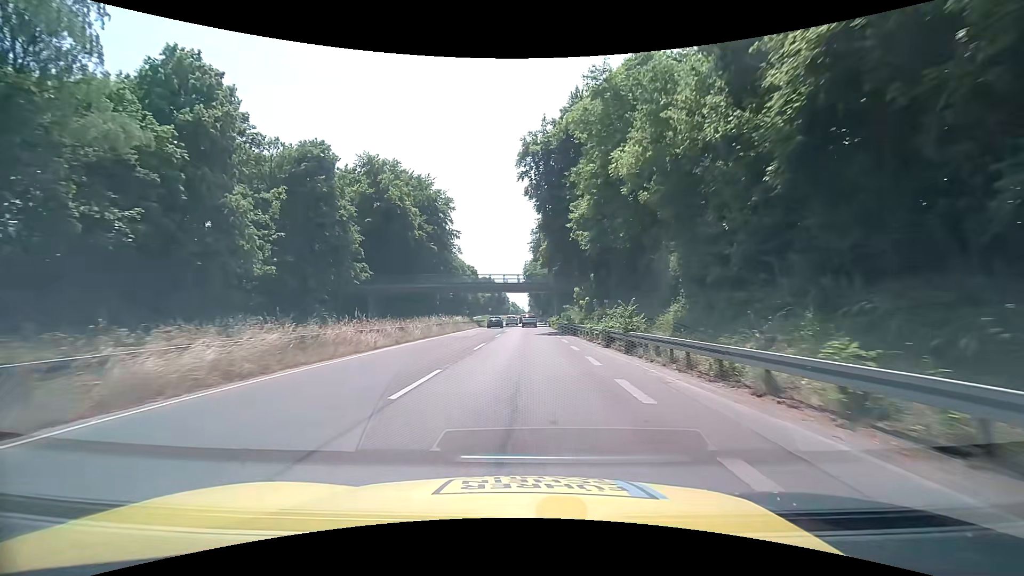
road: trunk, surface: asphalt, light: Day
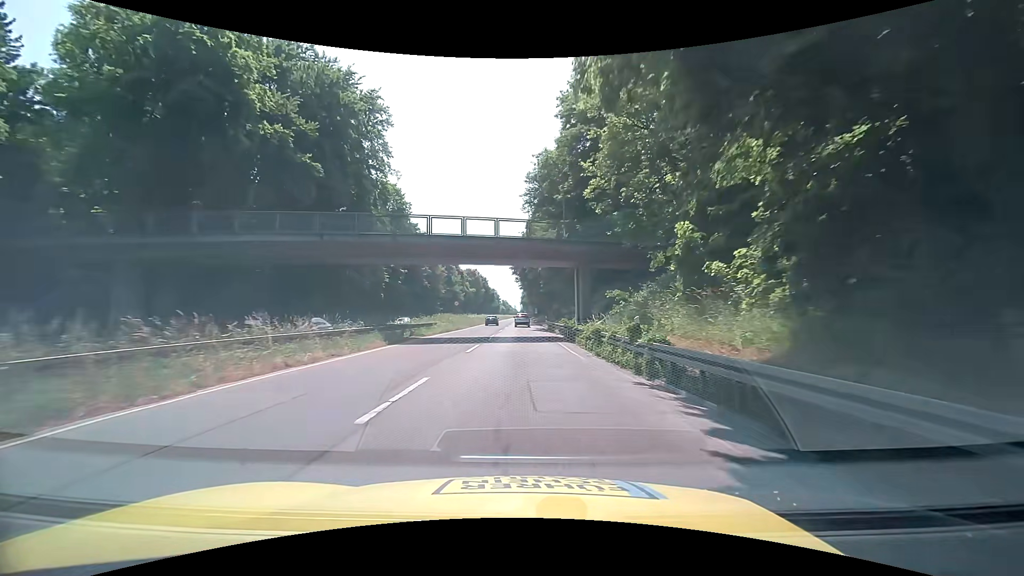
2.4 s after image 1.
(+0.4, +38.0) m; +1°
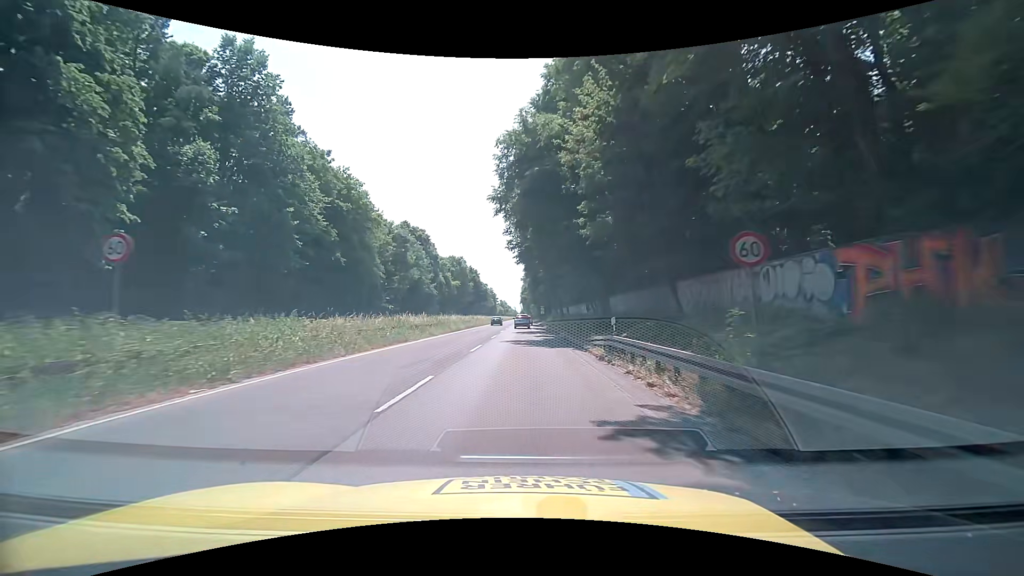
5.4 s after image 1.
(+0.3, +47.7) m; 0°
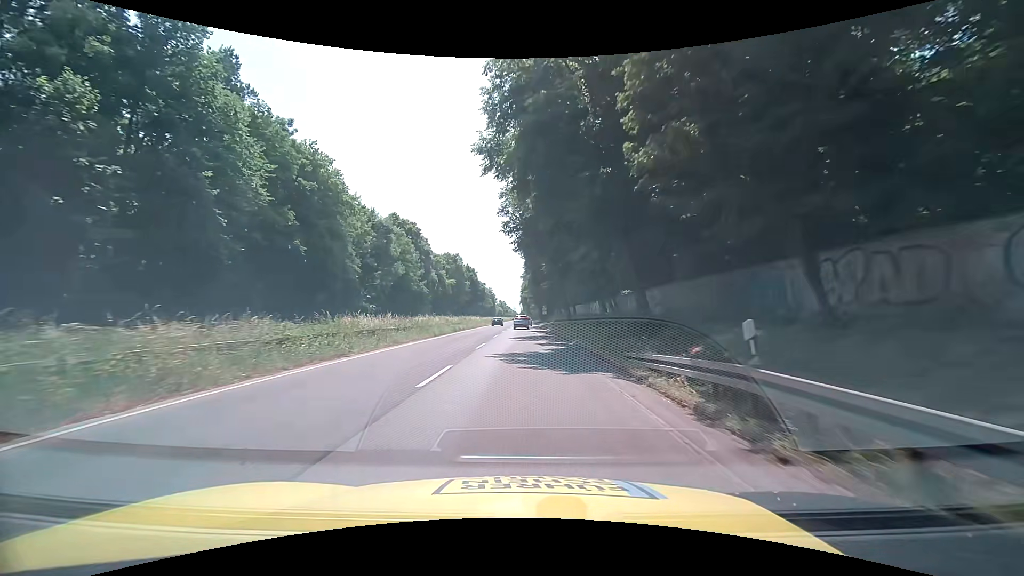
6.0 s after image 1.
(0.0, +9.5) m; 0°
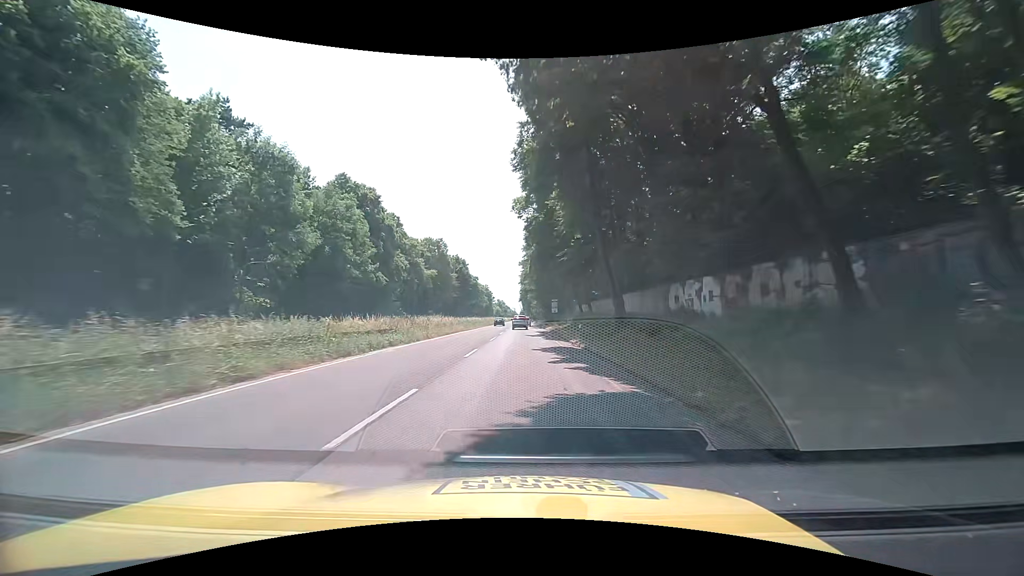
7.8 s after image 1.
(-0.1, +28.6) m; +1°
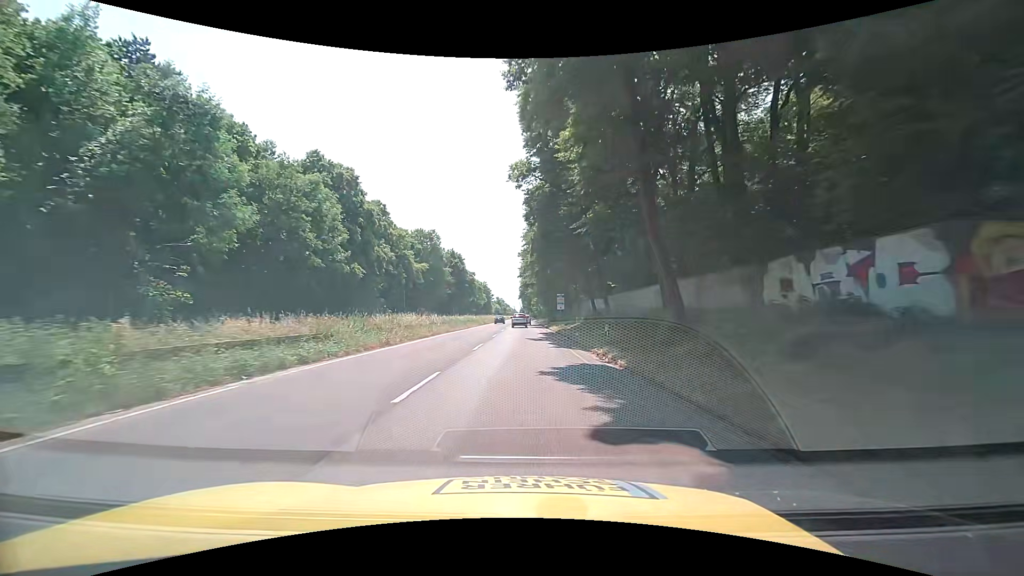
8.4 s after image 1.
(-0.1, +9.5) m; -1°
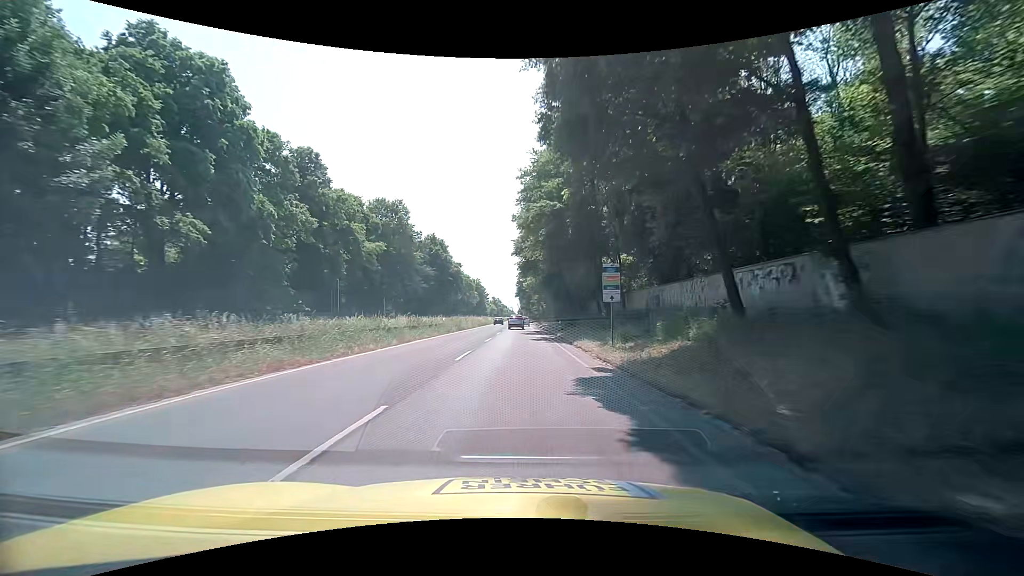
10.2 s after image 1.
(+0.1, +28.6) m; 0°
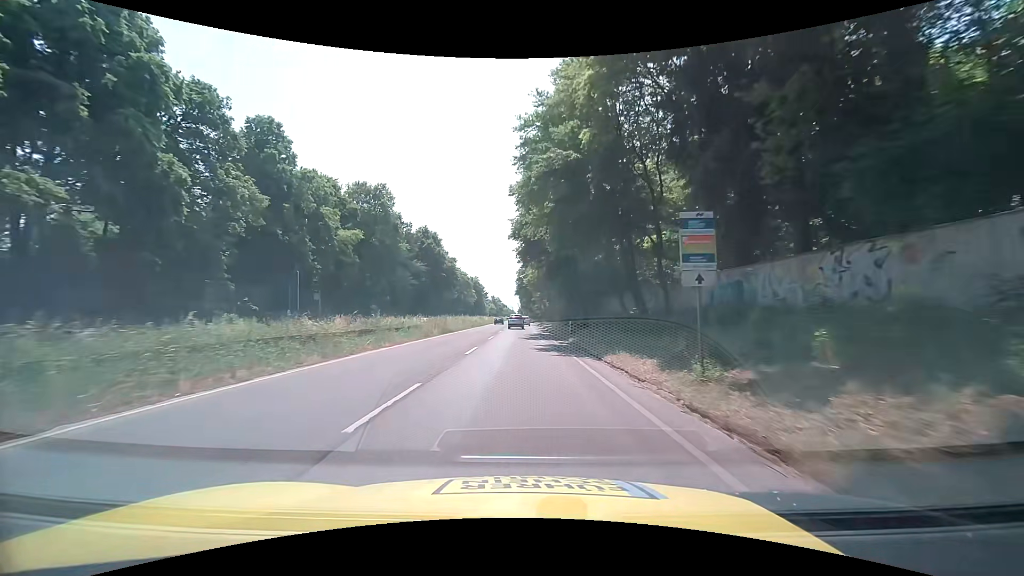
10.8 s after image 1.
(0.0, +9.6) m; 0°
(0, +10) (0, +20) (0, +30) (0, +40) (0, +50) (0, +60) (0, +70) (0, +80) (0, +90) (0, +100) m
